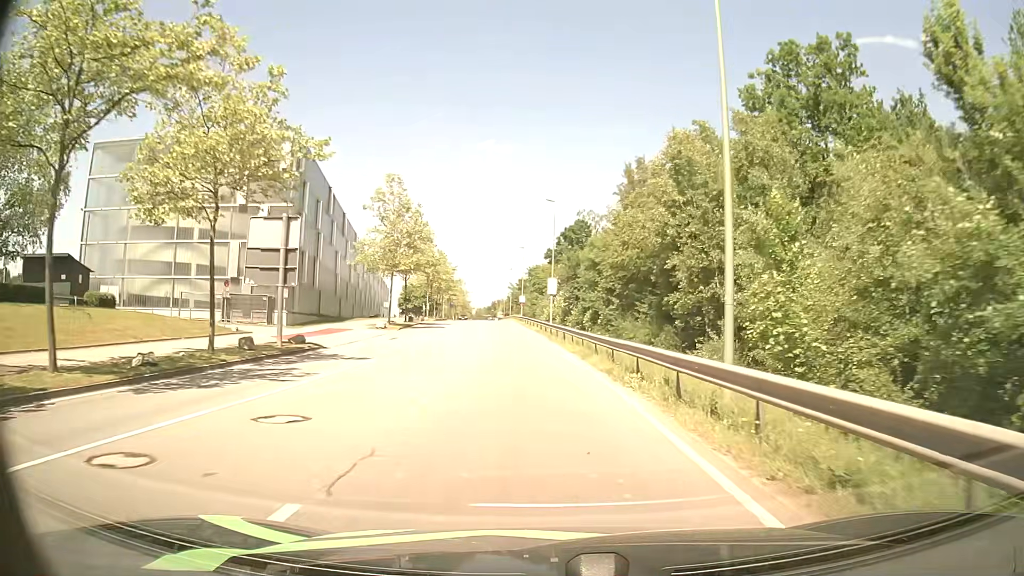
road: secondary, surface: asphalt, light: Day
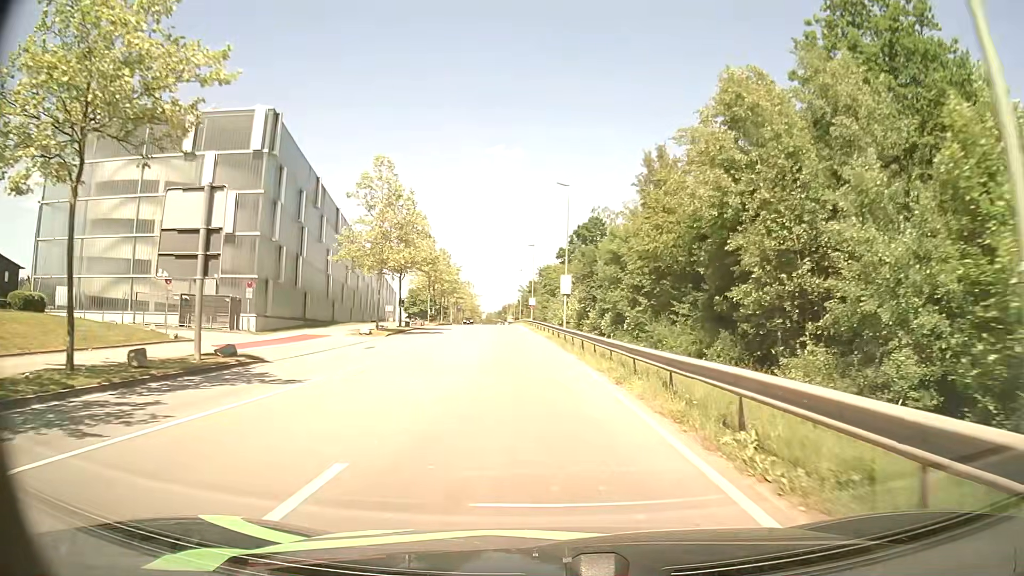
(0.0, +7.6) m; -1°
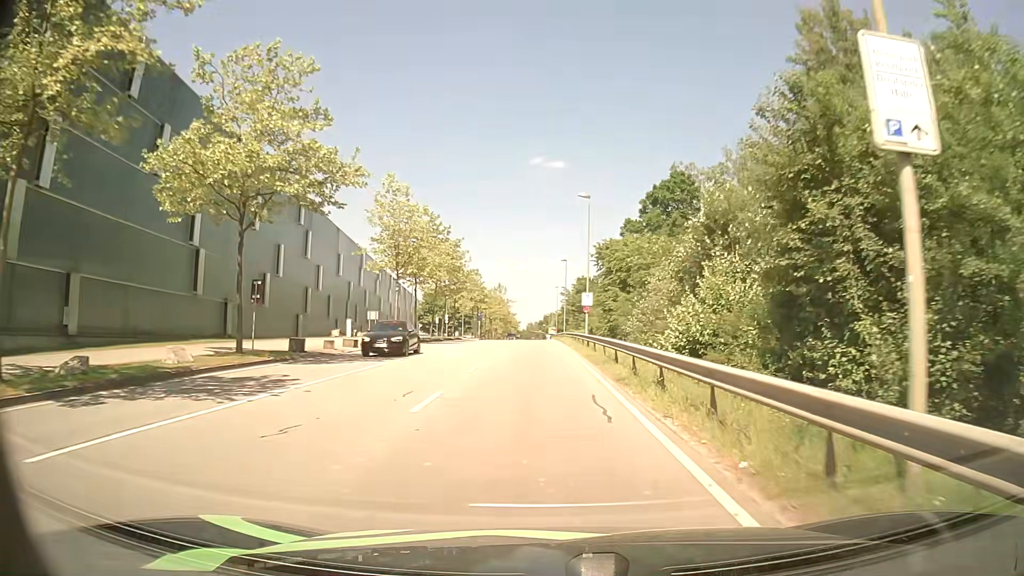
(-1.4, +38.6) m; -4°
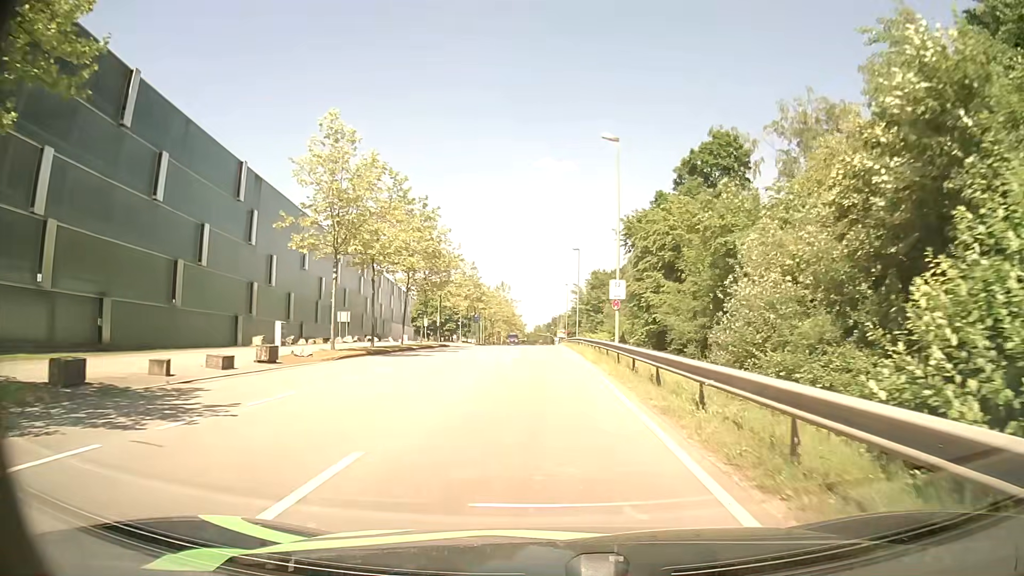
(0.0, +15.1) m; 0°
